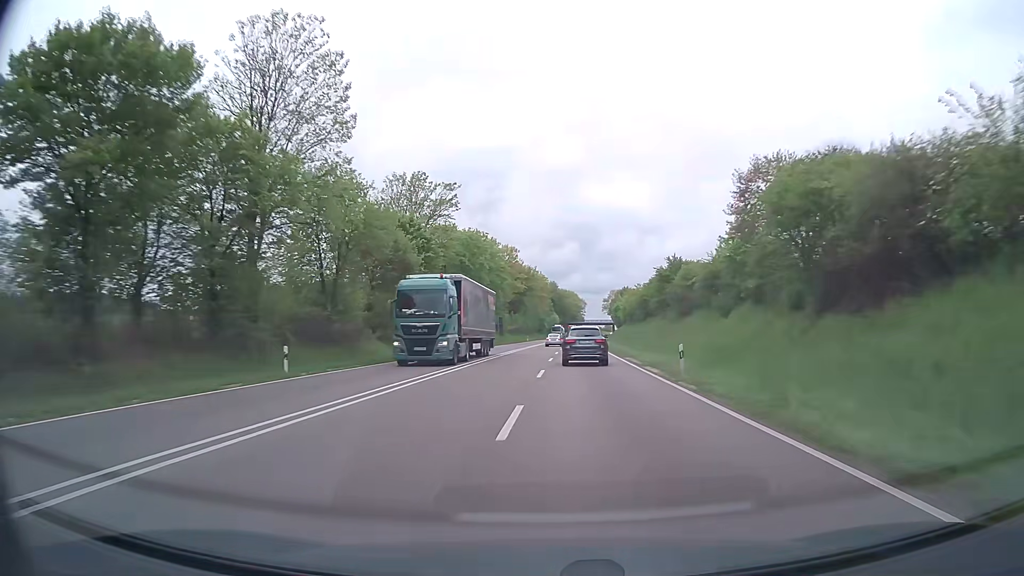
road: trunk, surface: asphalt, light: Day
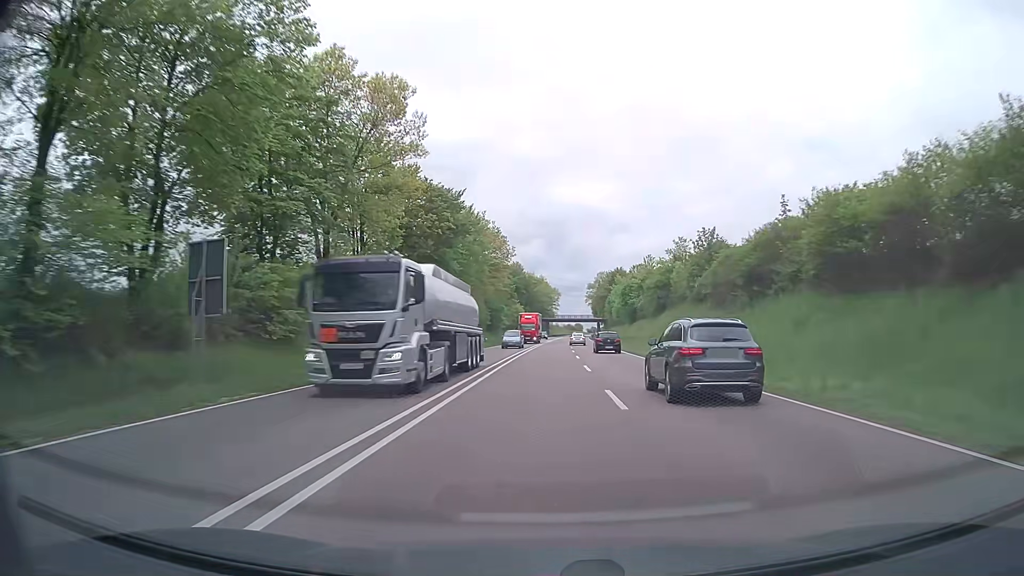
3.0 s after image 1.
(+1.0, +80.8) m; +3°
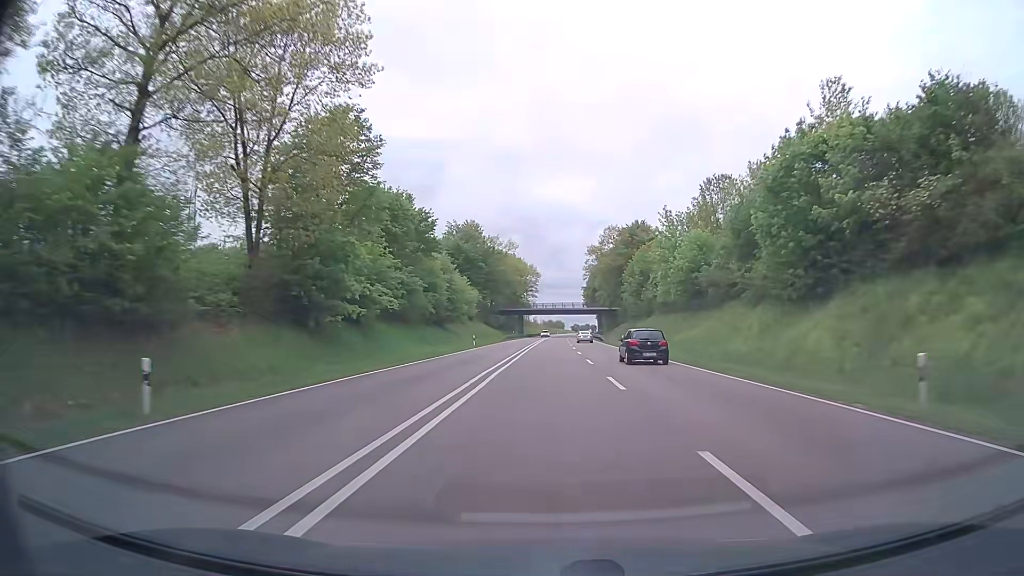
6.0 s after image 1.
(+1.6, +80.6) m; +2°
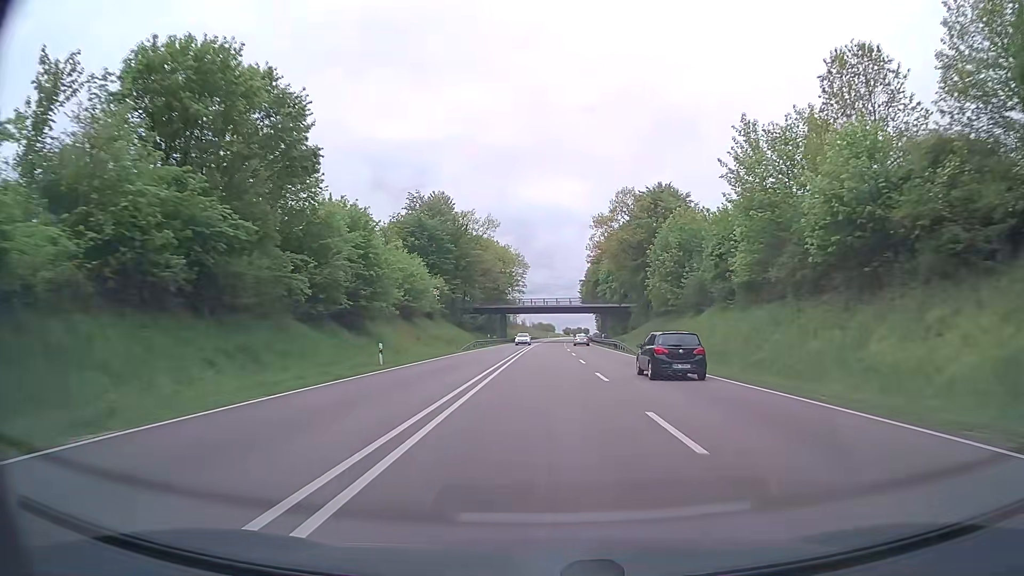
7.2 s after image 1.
(0.0, +31.9) m; 0°
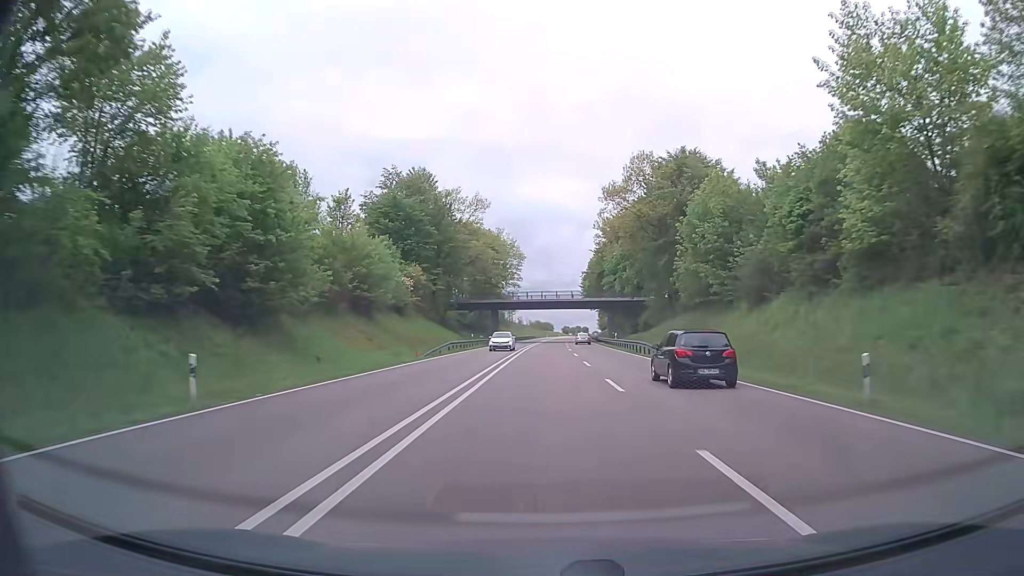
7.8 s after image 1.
(+0.1, +15.9) m; 0°
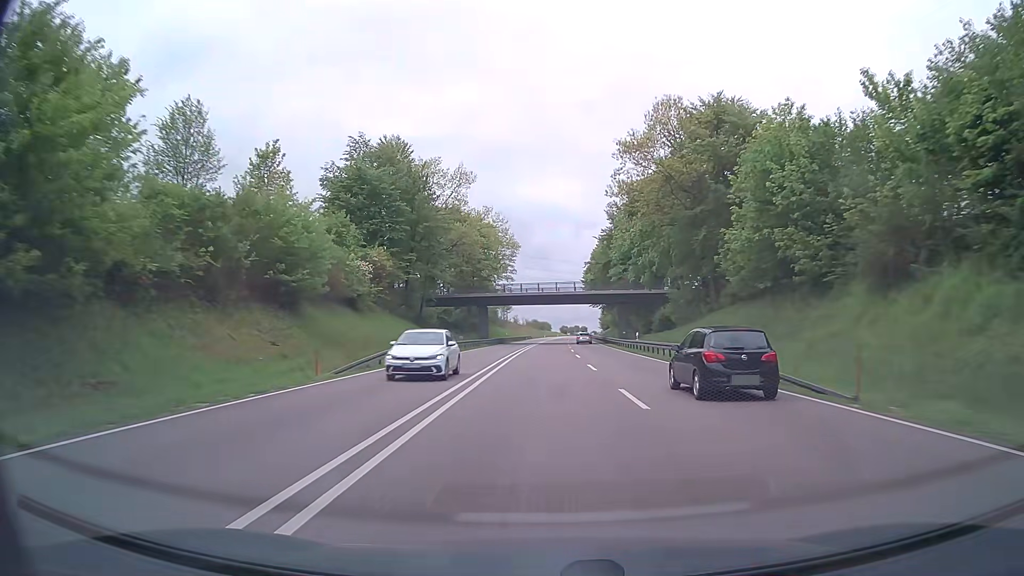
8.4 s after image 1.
(+0.1, +15.9) m; 0°
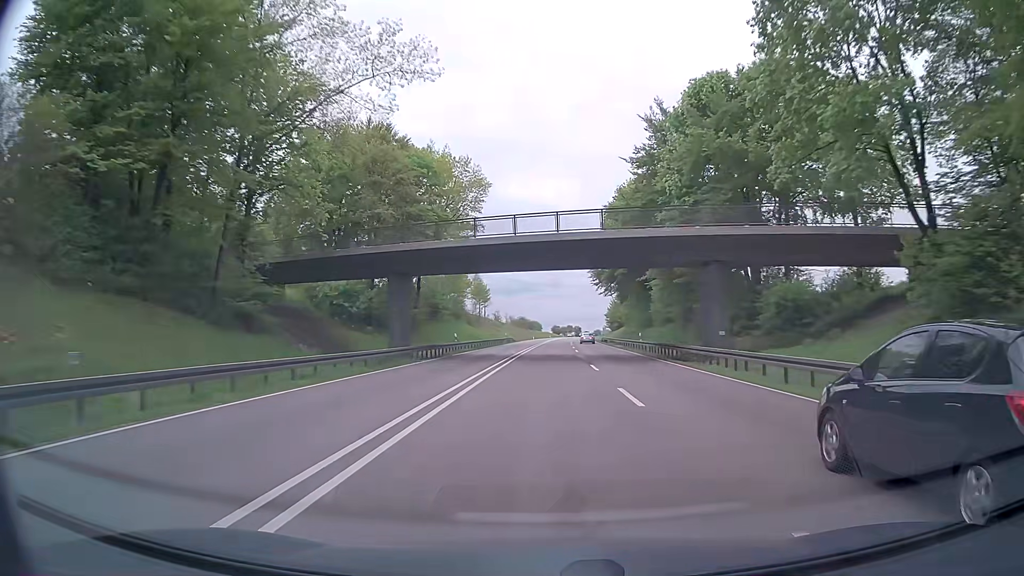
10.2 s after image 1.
(+0.2, +47.5) m; +1°
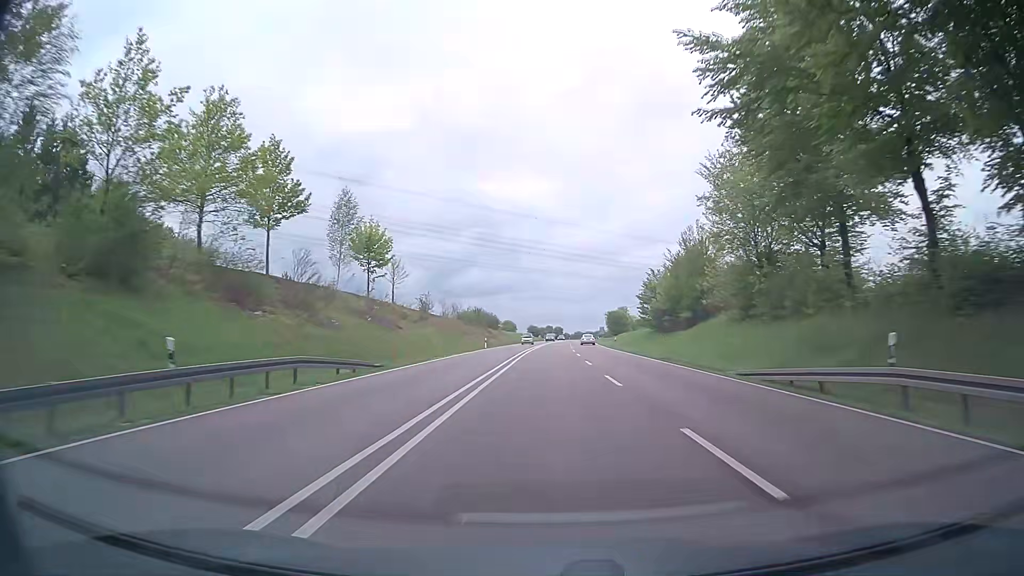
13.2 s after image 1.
(+0.8, +79.2) m; +1°
(0, +10) (0, +20) (0, +30) (+1, +40) (+1, +50) (+2, +60) (+2, +70) (+3, +80) (+4, +90) (+5, +100) m
